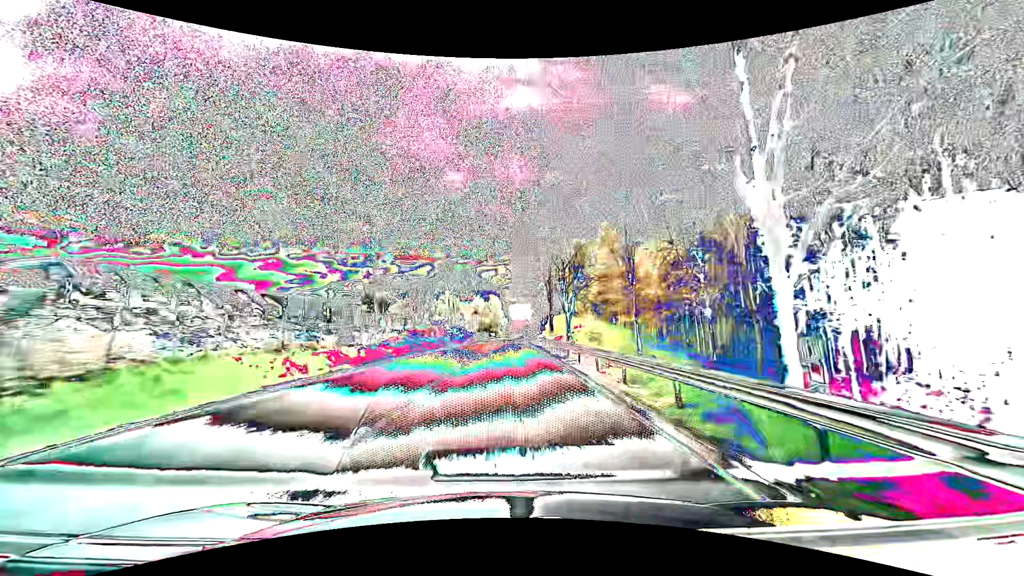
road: primary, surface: asphalt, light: Day
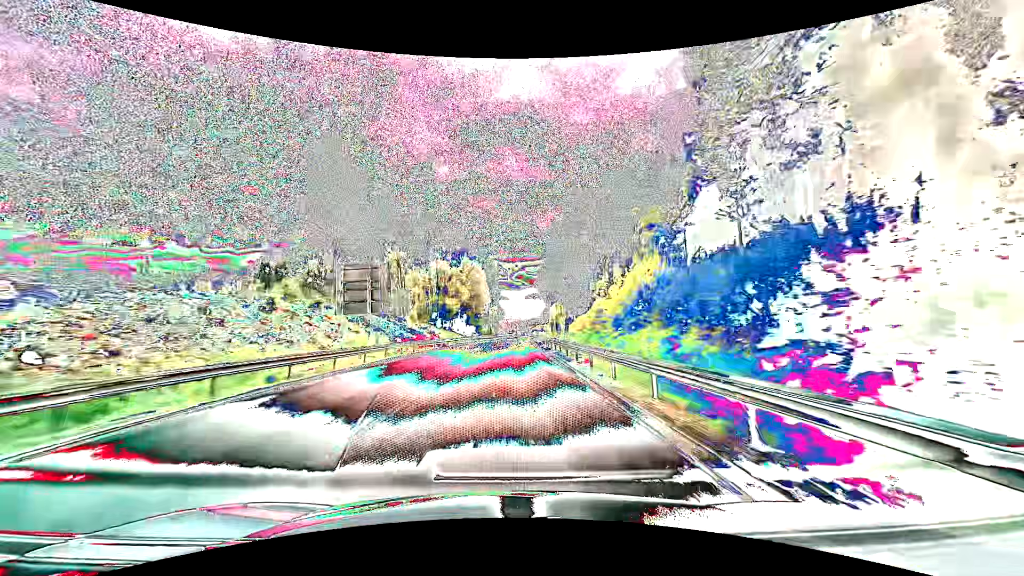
(+0.5, +79.3) m; +1°
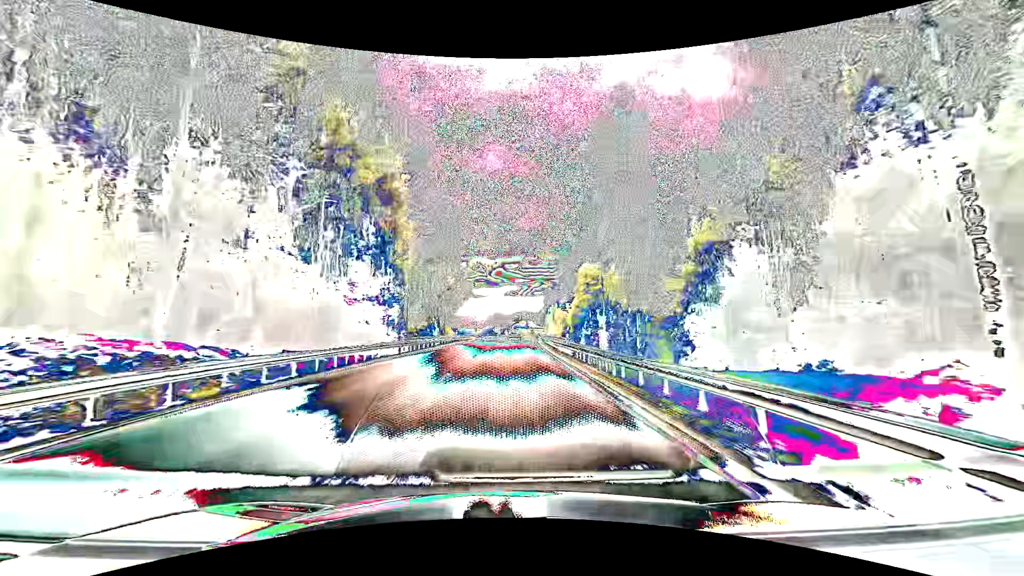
(+1.5, +79.3) m; +2°
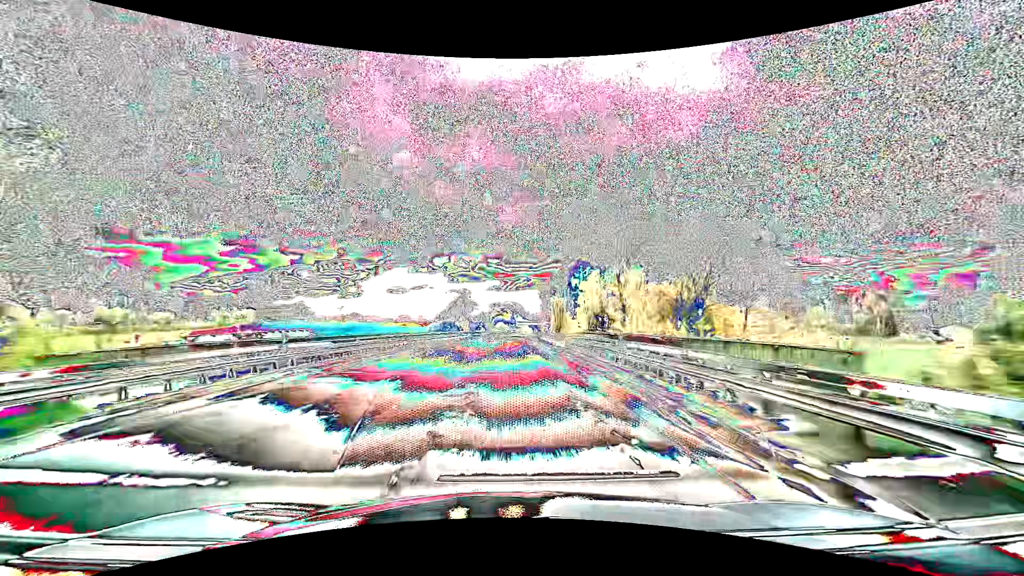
(+1.5, +79.3) m; +2°
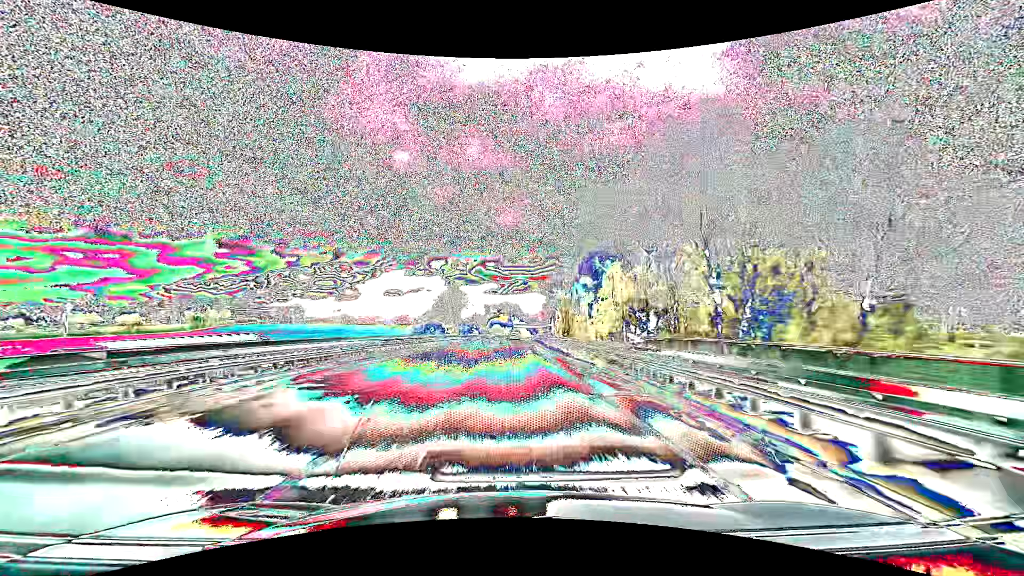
(+0.1, +15.9) m; 0°
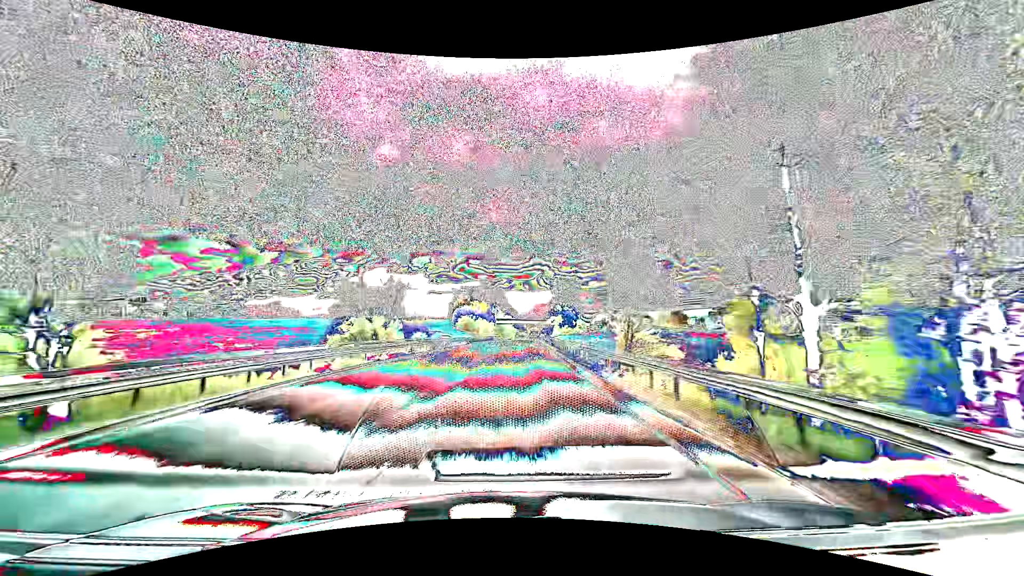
(+1.3, +79.2) m; +2°
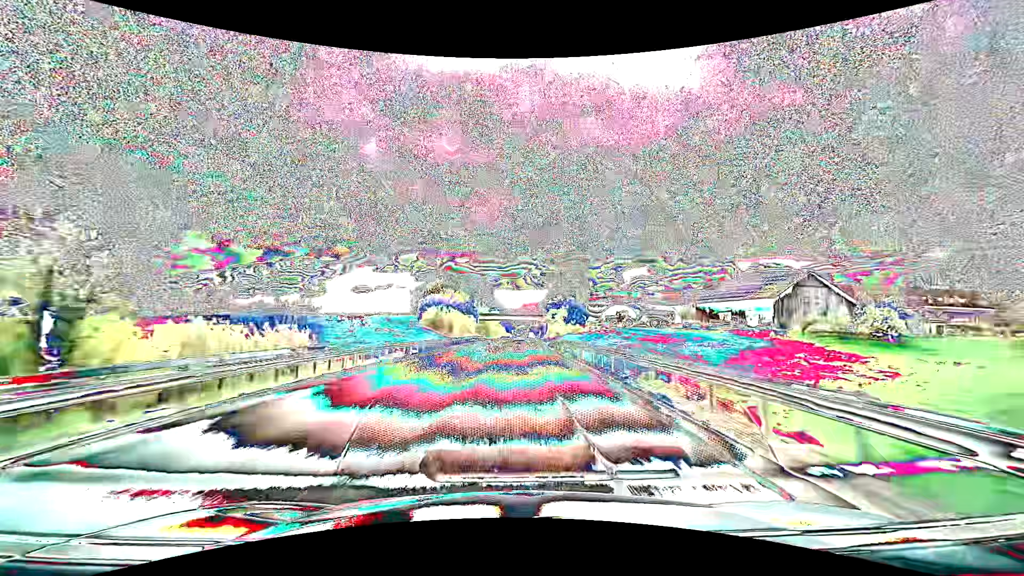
(+0.5, +31.7) m; +2°
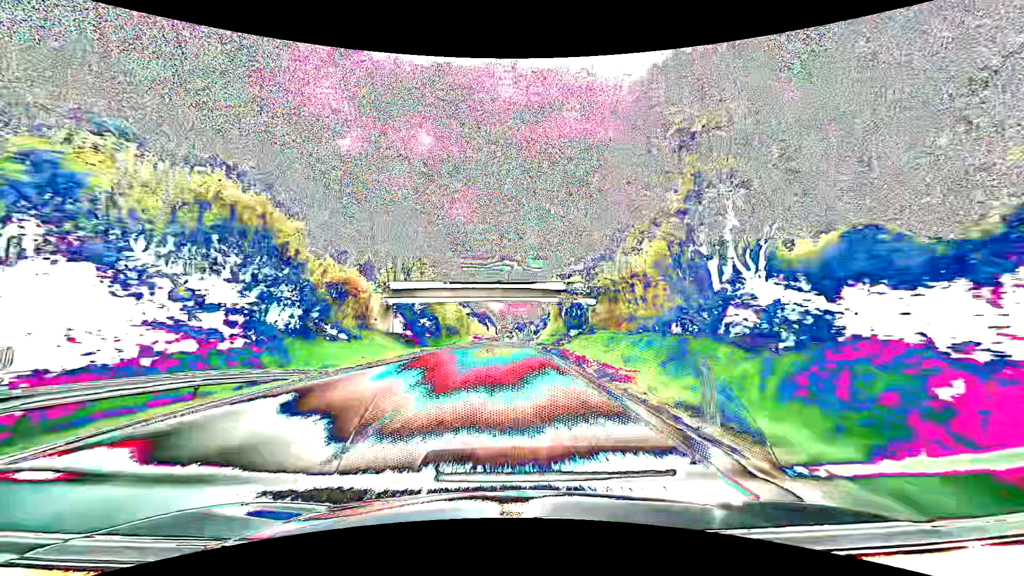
(+2.1, +79.3) m; +2°
(0, +10) (0, +20) (0, +30) (0, +40) (0, +50) (0, +60) (+1, +70) (+1, +80) (+1, +90) (+1, +100) m
